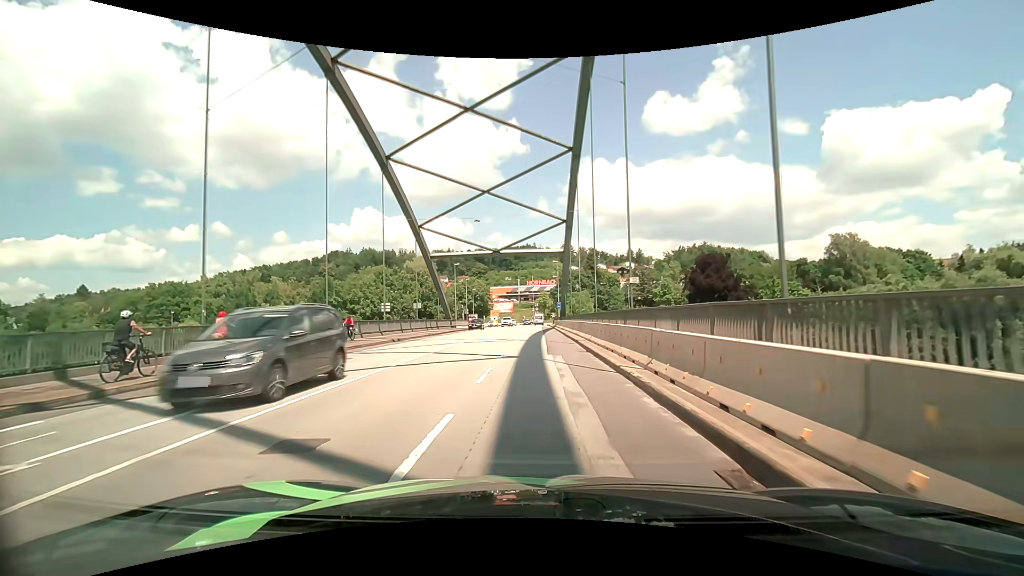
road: primary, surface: asphalt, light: Day
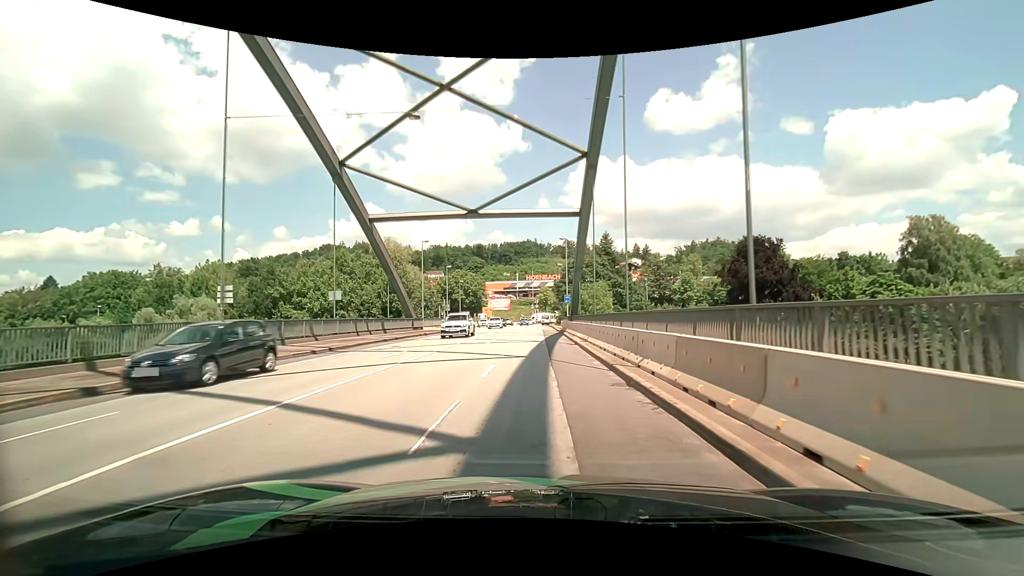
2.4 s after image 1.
(0.0, +22.9) m; 0°
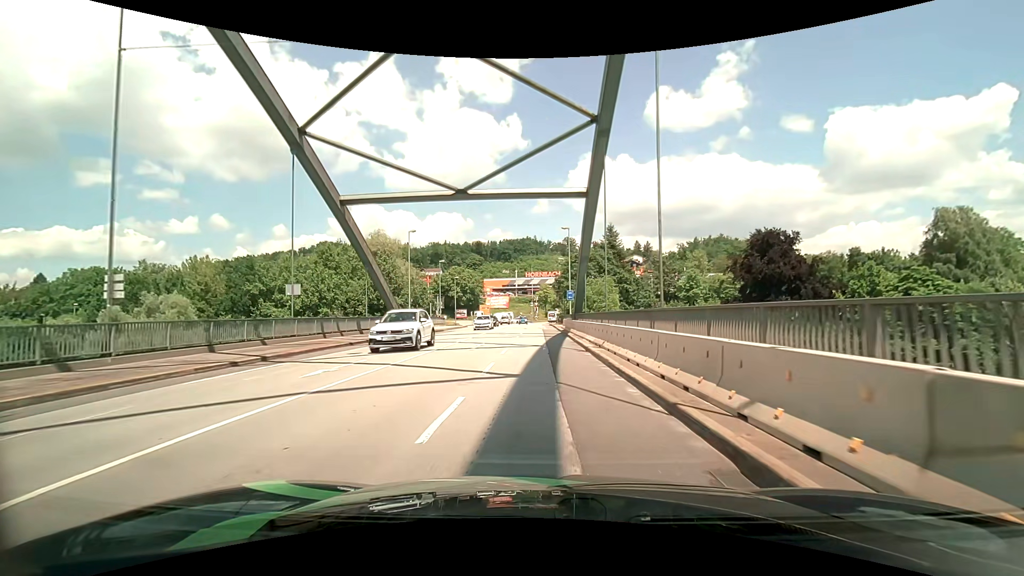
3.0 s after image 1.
(0.0, +5.7) m; 0°
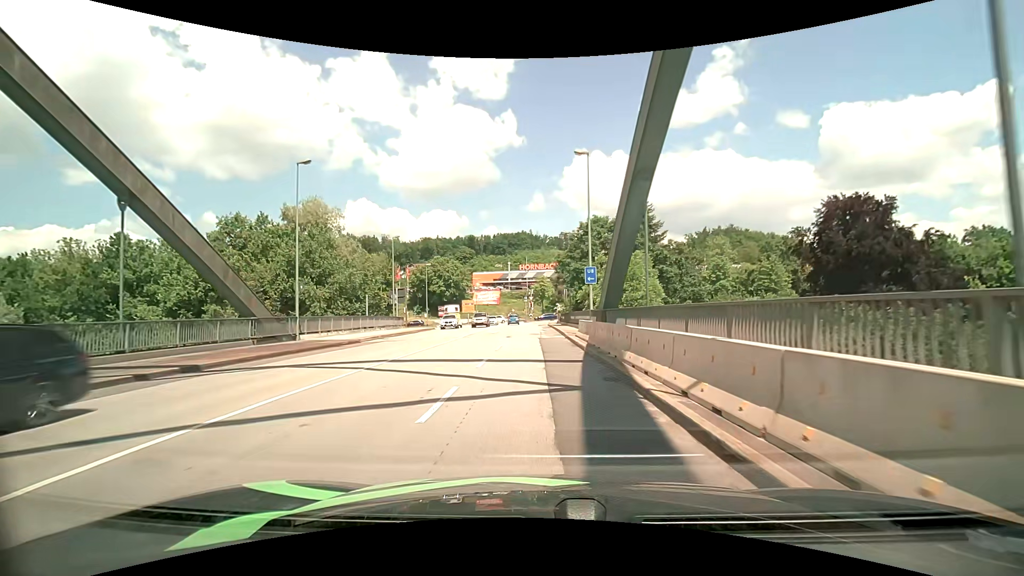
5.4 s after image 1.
(0.0, +23.2) m; 0°
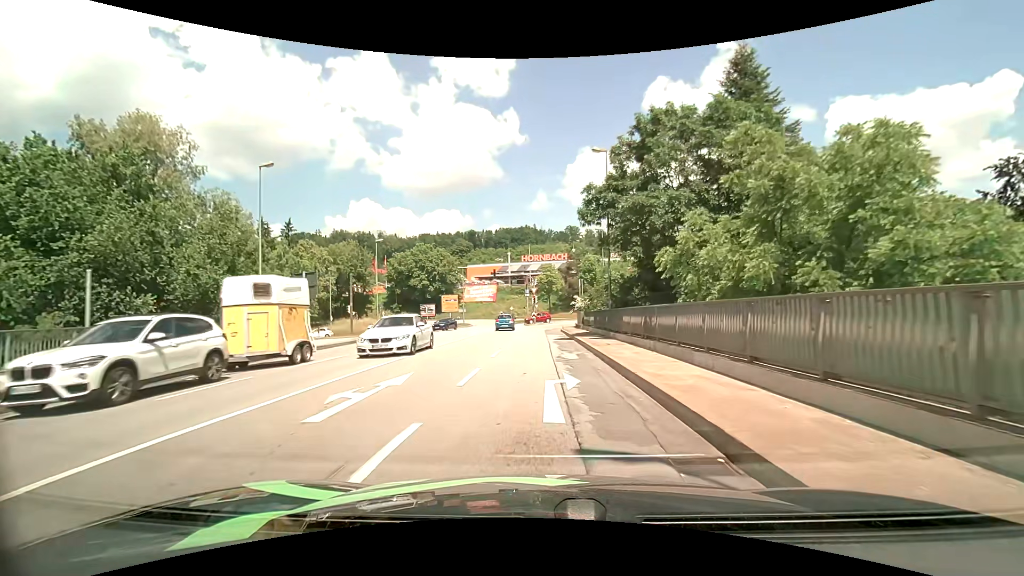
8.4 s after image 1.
(0.0, +27.1) m; -1°
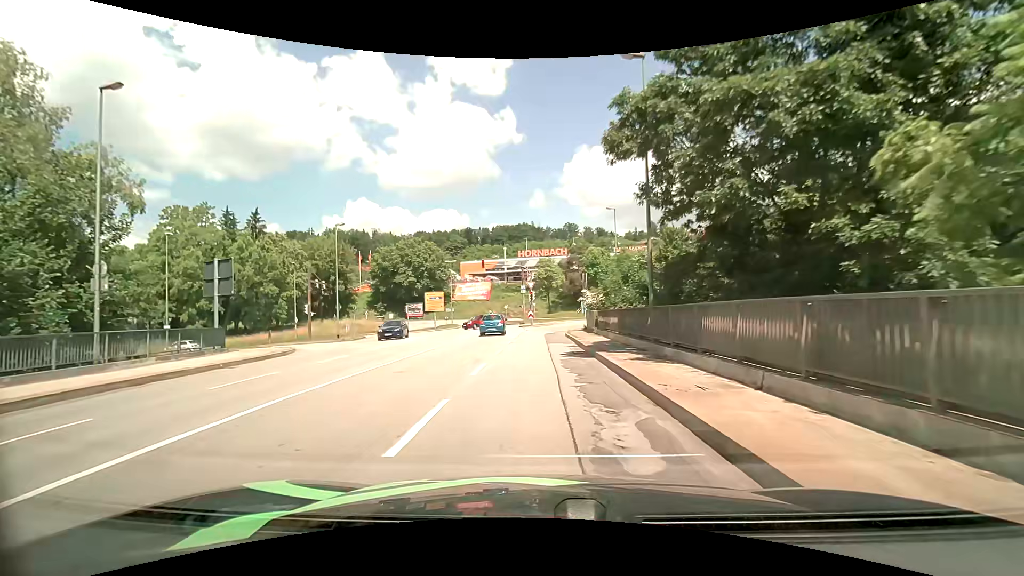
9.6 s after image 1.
(+0.1, +10.2) m; +1°
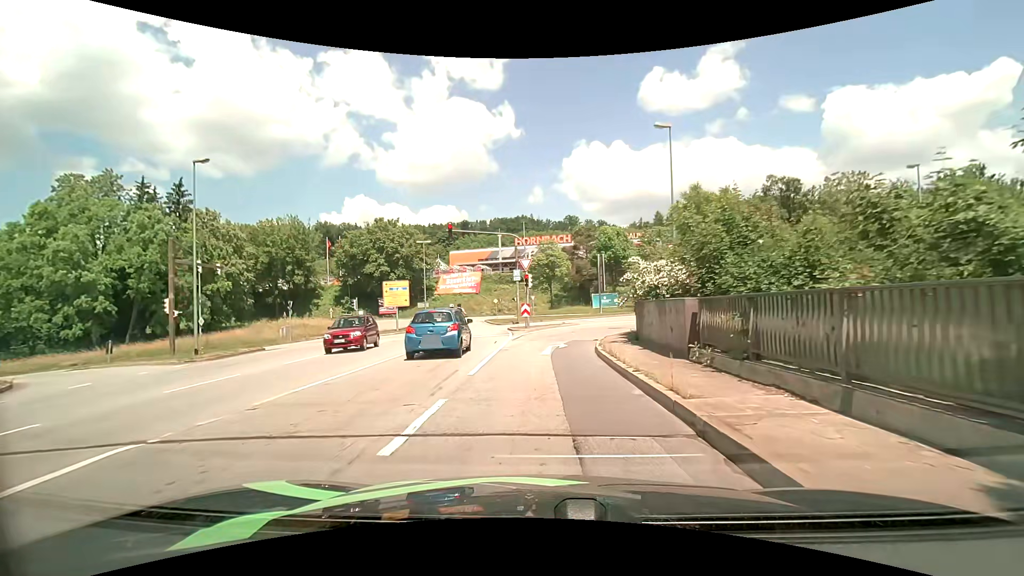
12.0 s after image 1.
(0.0, +17.9) m; 0°
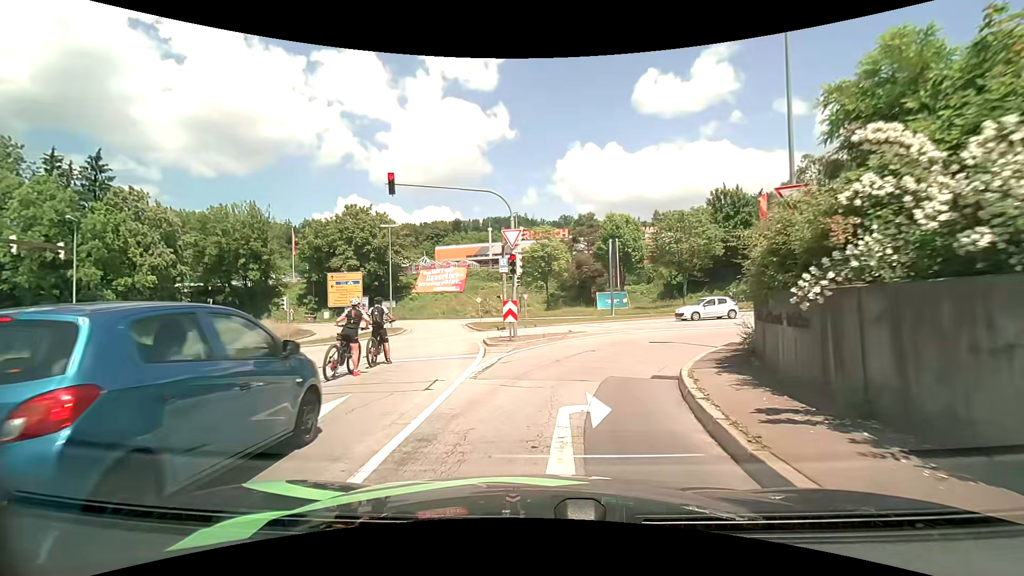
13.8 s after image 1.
(0.0, +11.8) m; +1°
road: primary_link
(+1, +10) (+5, +19) (+13, +25) (+22, +28) (+32, +30) (+42, +33) (+52, +35) (+61, +38) (+71, +40) (+81, +43) m
